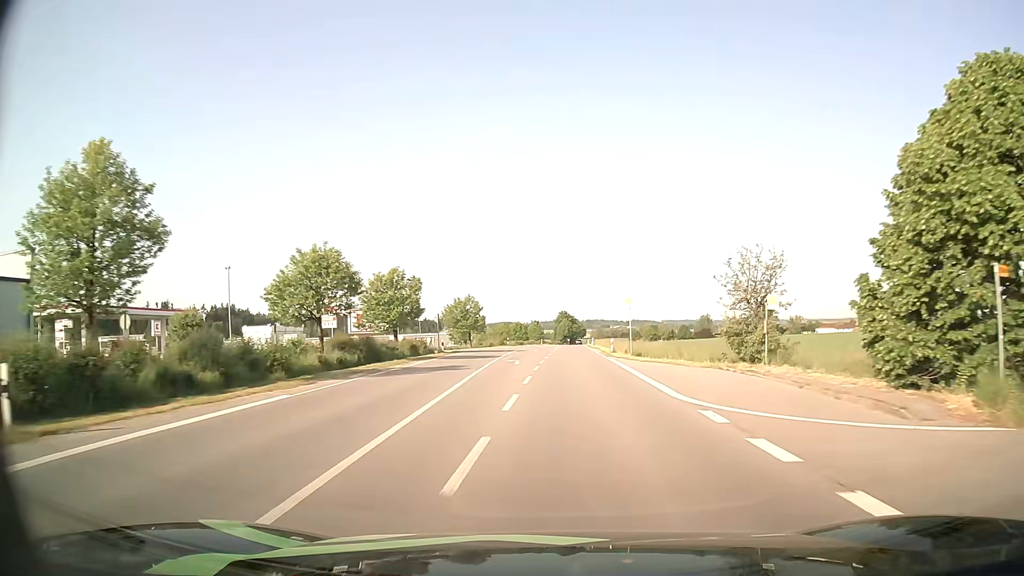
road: secondary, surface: asphalt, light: Day
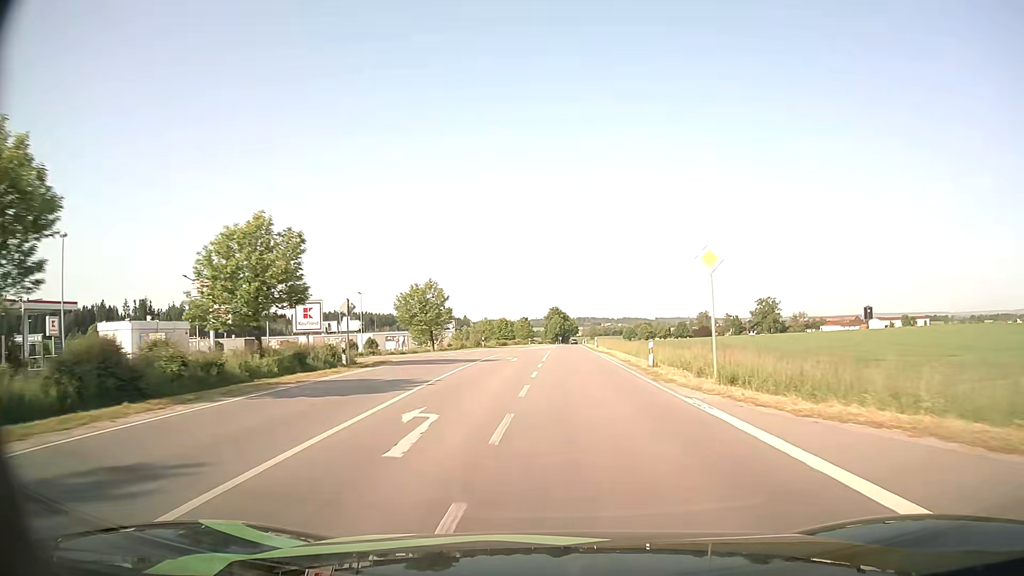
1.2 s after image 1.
(+0.1, +21.7) m; +1°
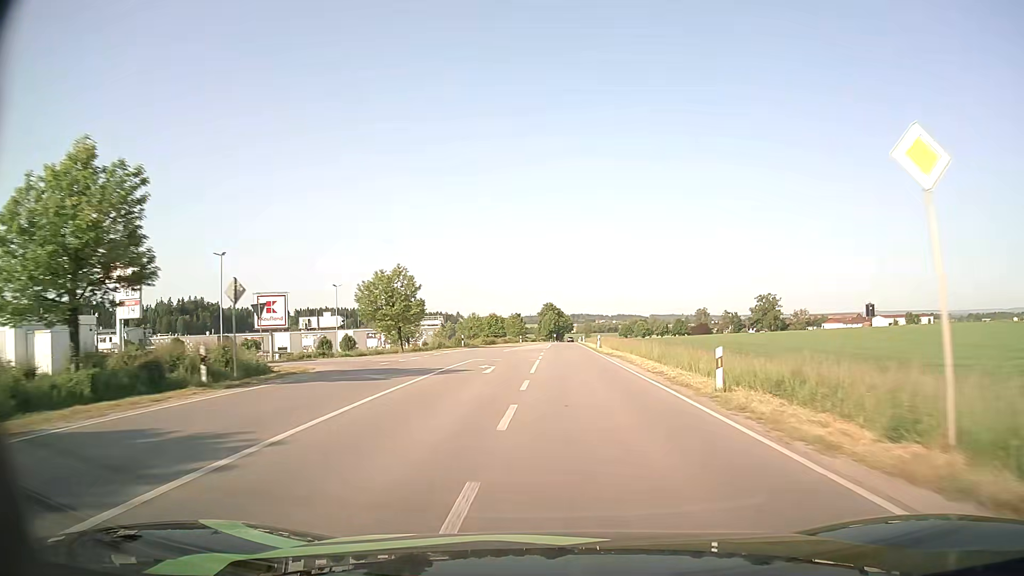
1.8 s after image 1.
(+0.1, +11.1) m; +1°
(0, +10) (0, +20) (0, +30) (+1, +40) (+1, +50) (+1, +60) (+1, +70) (+2, +80) (+2, +90) (+2, +100) m
